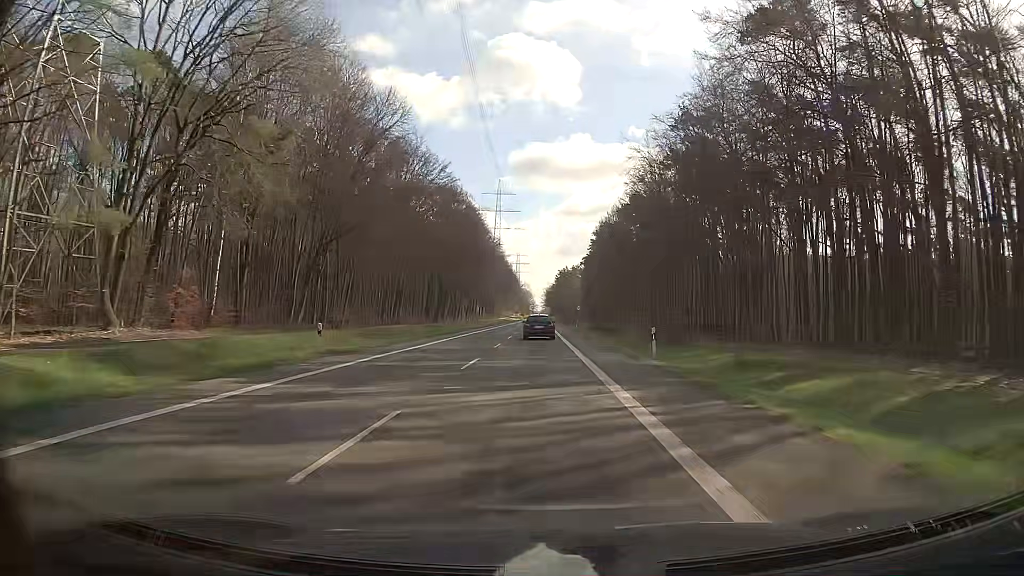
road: secondary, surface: asphalt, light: Day
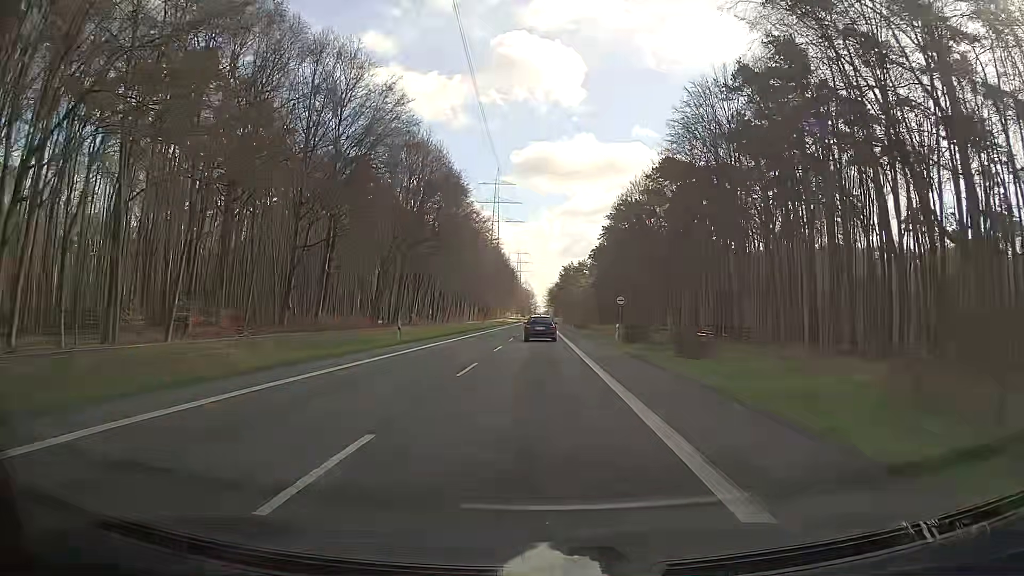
(-0.1, +37.3) m; 0°
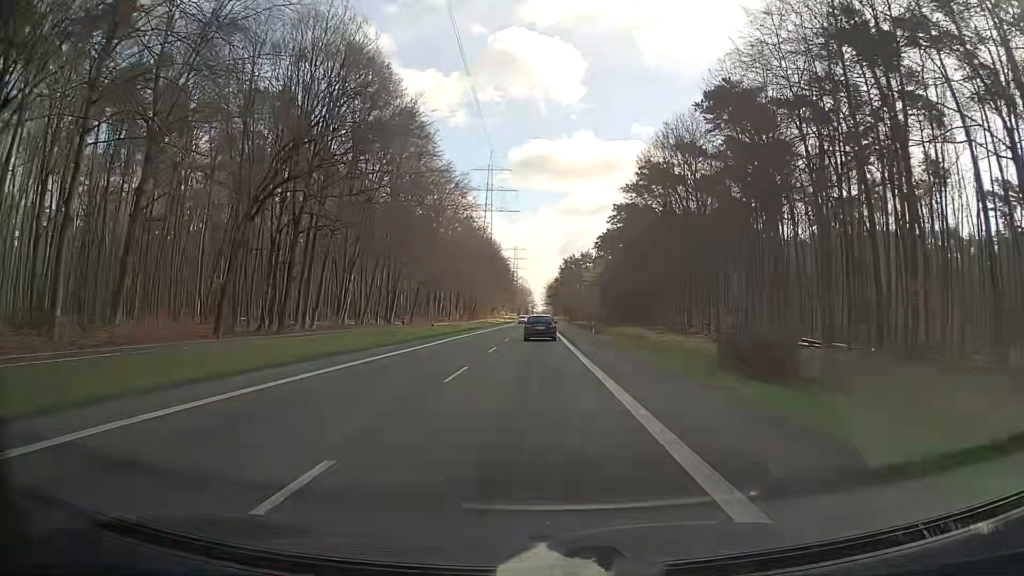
(+0.1, +36.8) m; 0°
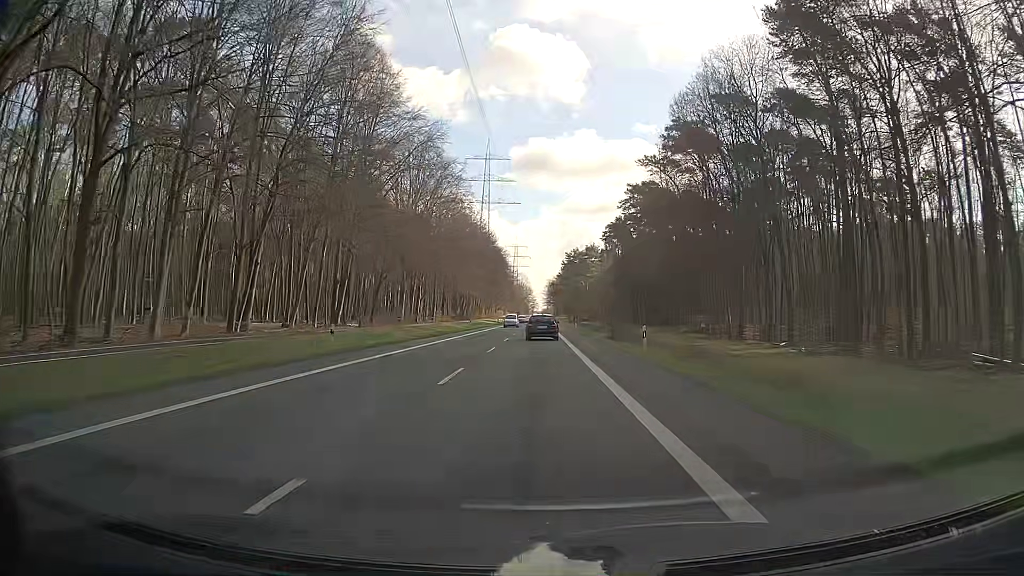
(-0.1, +24.3) m; 0°
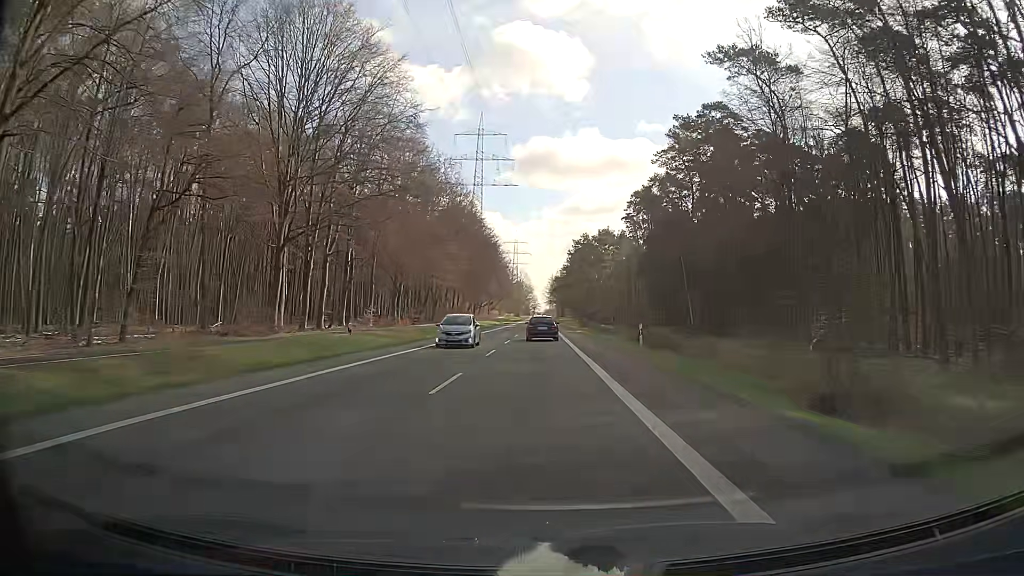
(-0.1, +48.5) m; 0°
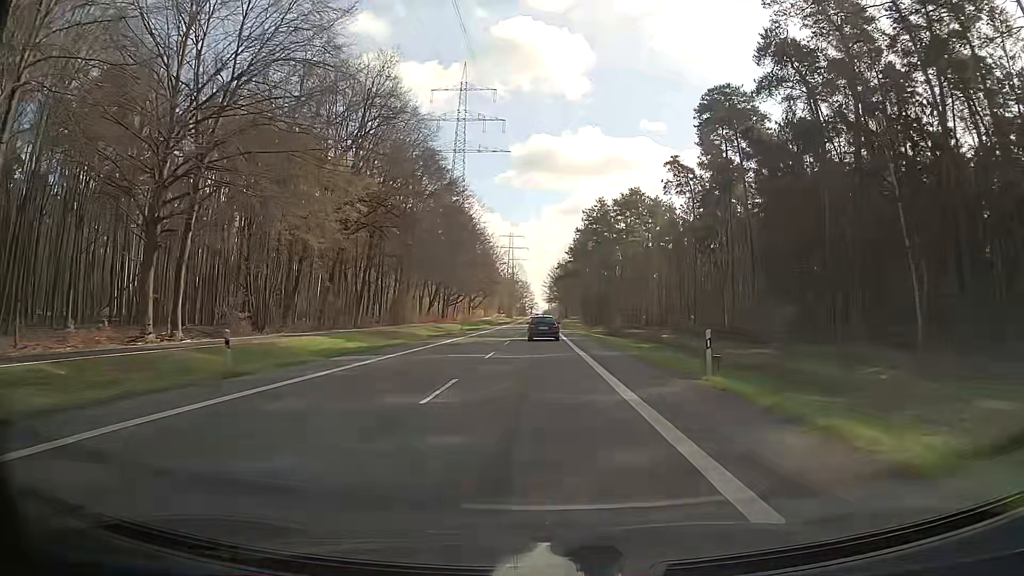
(0.0, +60.6) m; 0°
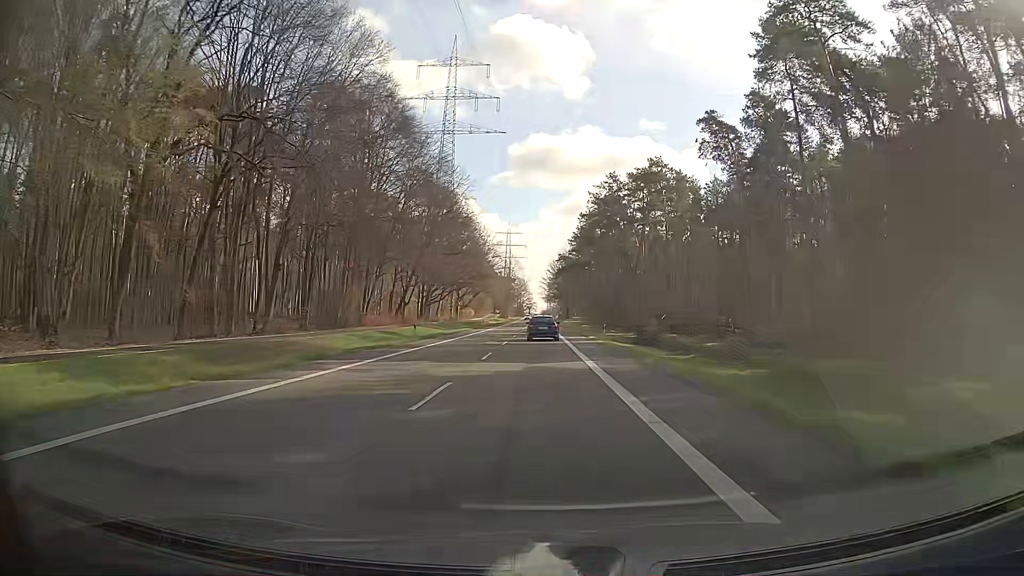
(+0.1, +24.3) m; 0°
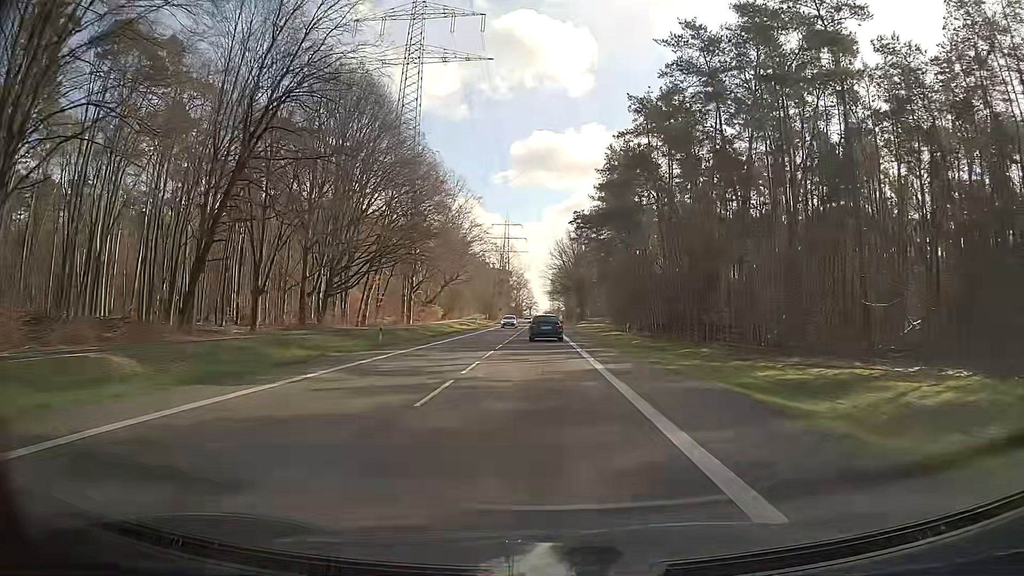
(0.0, +60.6) m; 0°
(0, +10) (0, +20) (0, +30) (0, +40) (0, +50) (0, +60) (0, +70) (0, +80) (0, +90) (0, +100) m
